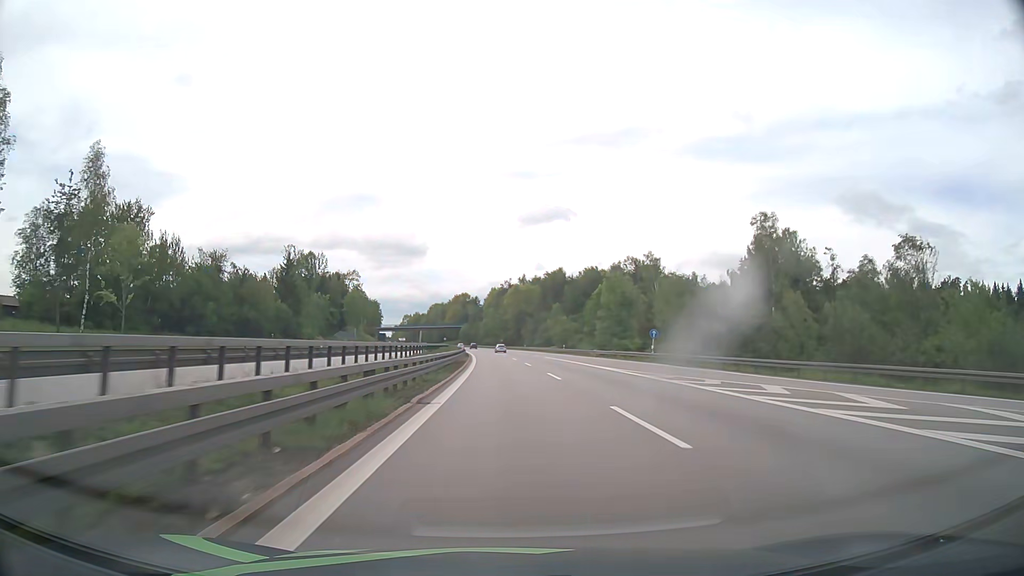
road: motorway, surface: asphalt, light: Day
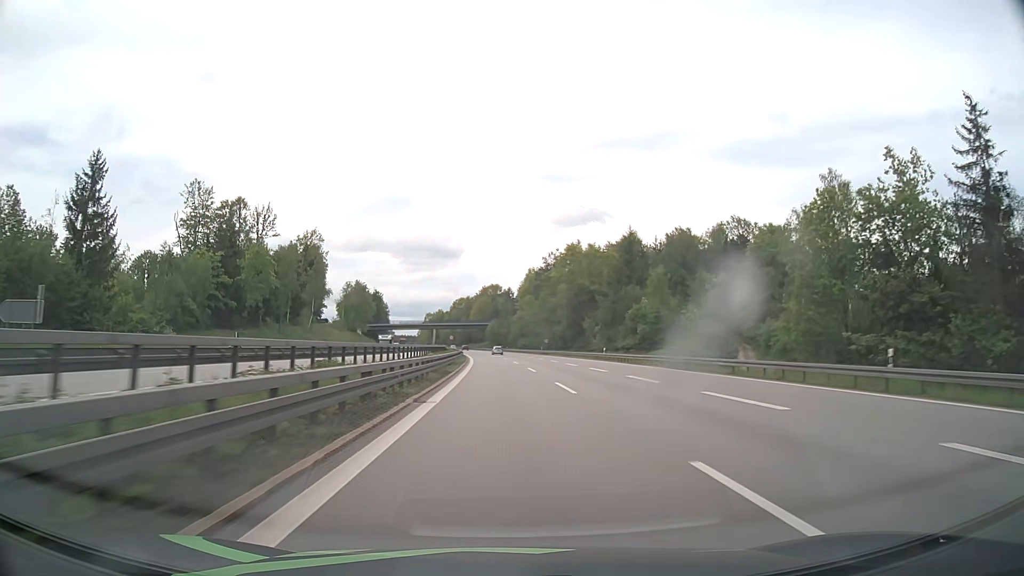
(-2.2, +79.9) m; -3°
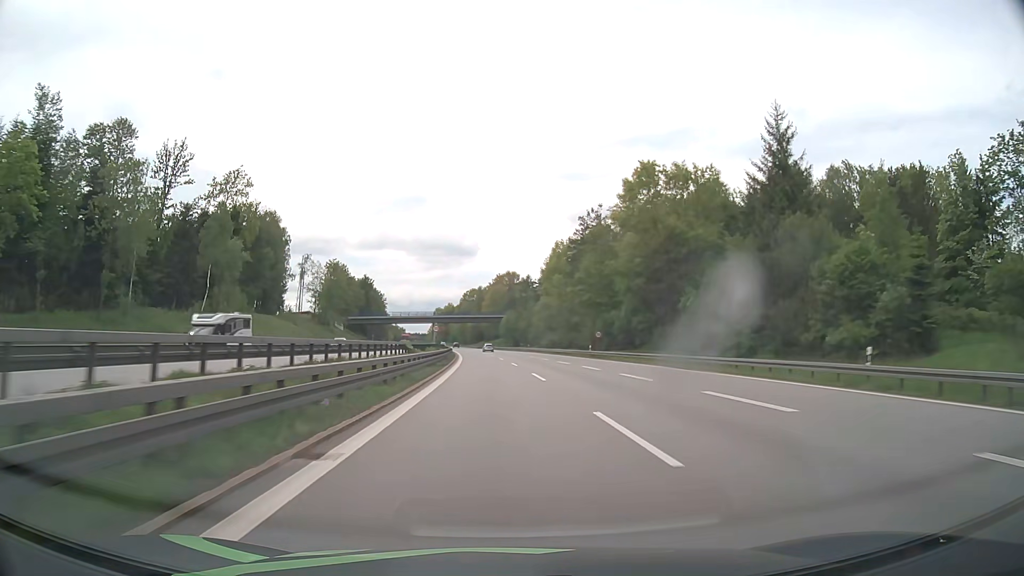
(-0.7, +49.0) m; -1°
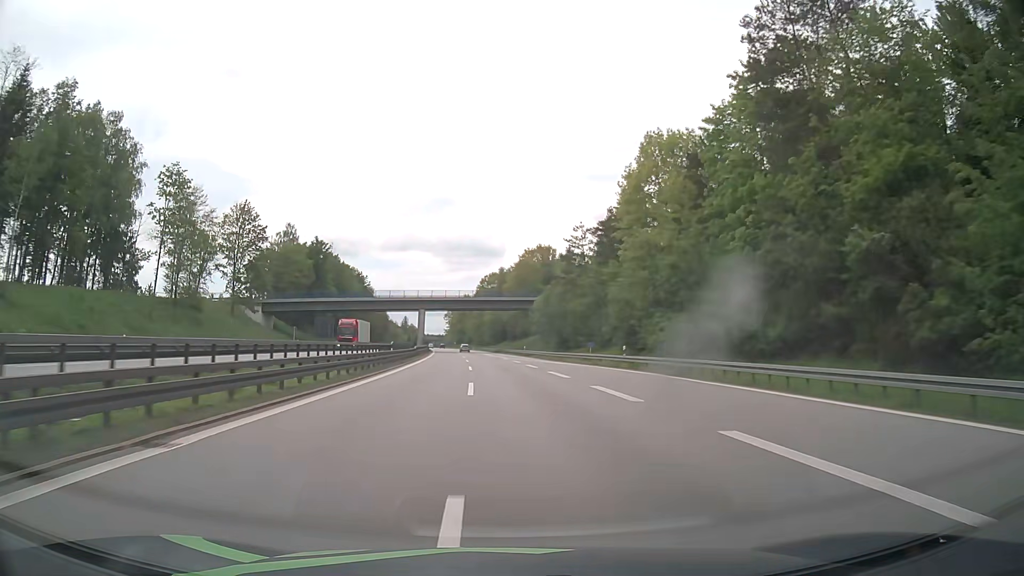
(-1.3, +80.2) m; -2°
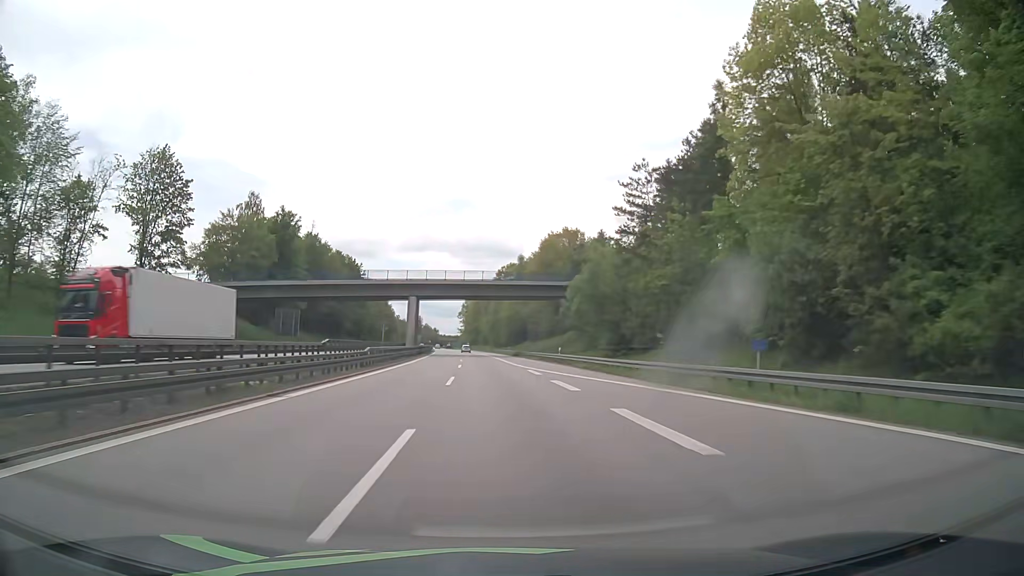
(-0.4, +31.8) m; -2°
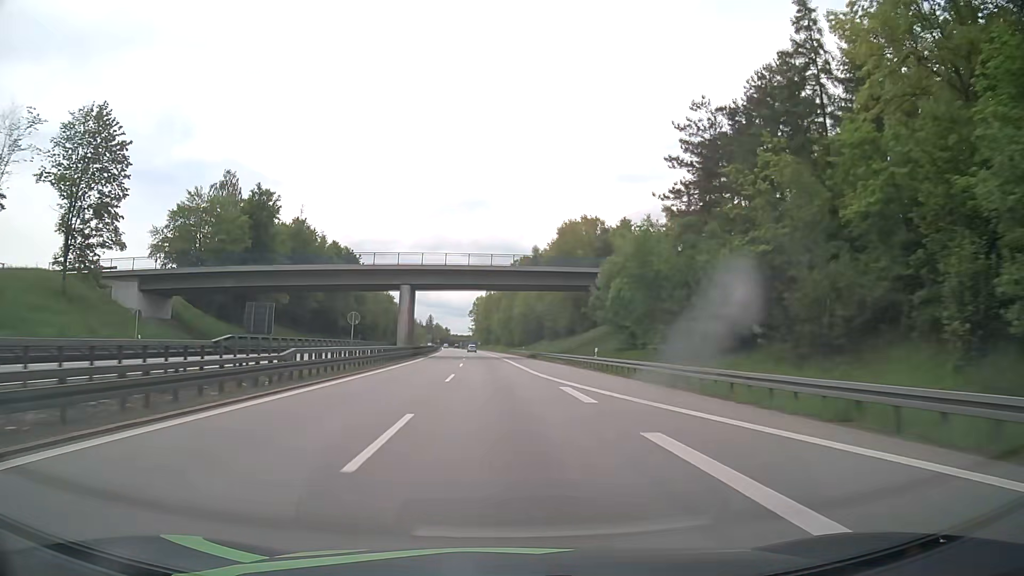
(-0.1, +15.8) m; -1°
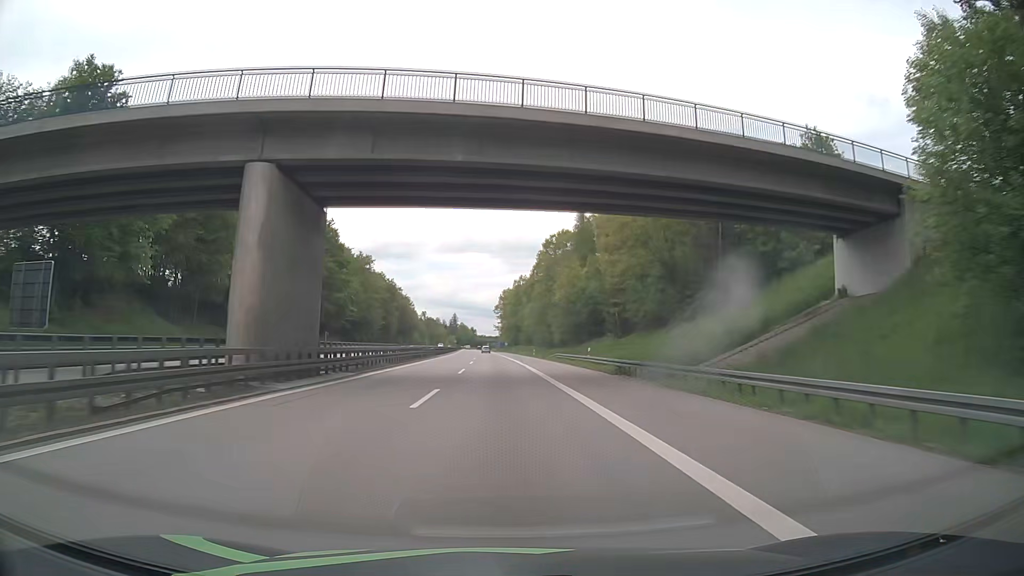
(-1.5, +47.5) m; -3°
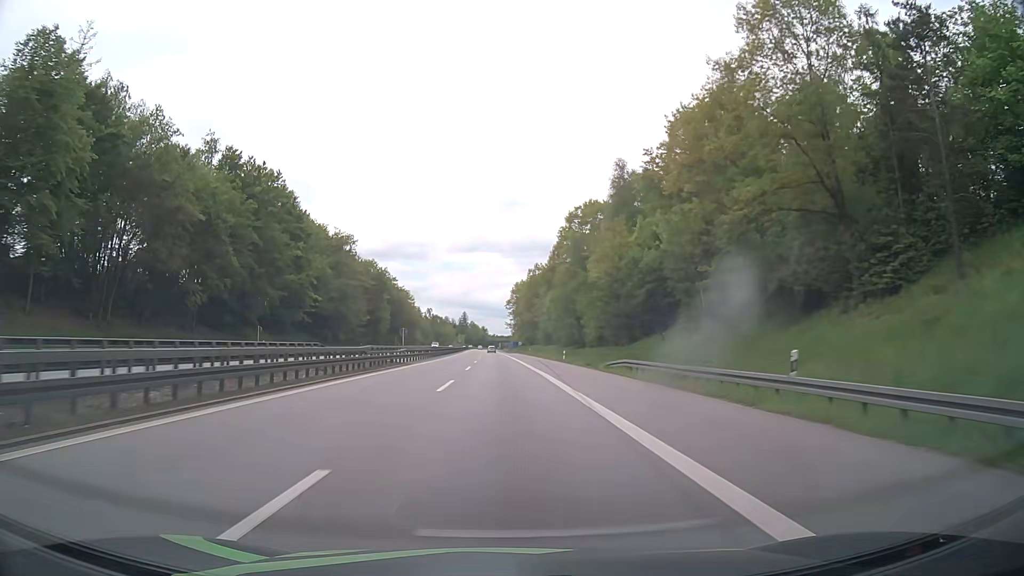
(-0.3, +31.6) m; -1°
(0, +10) (0, +20) (0, +30) (0, +40) (-1, +50) (-1, +60) (-1, +70) (-1, +80) (-2, +90) (-2, +100) m
